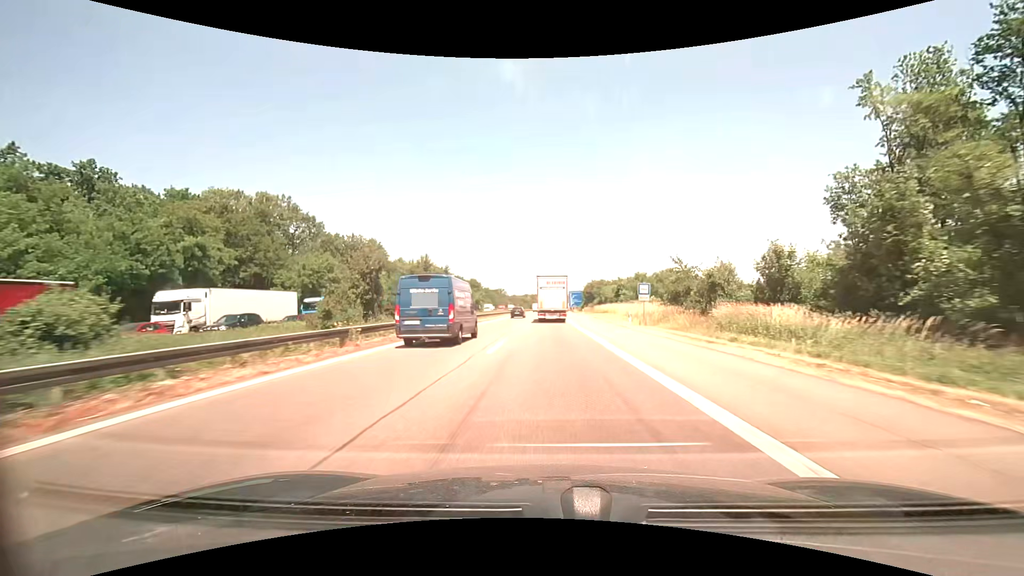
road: motorway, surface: asphalt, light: Day
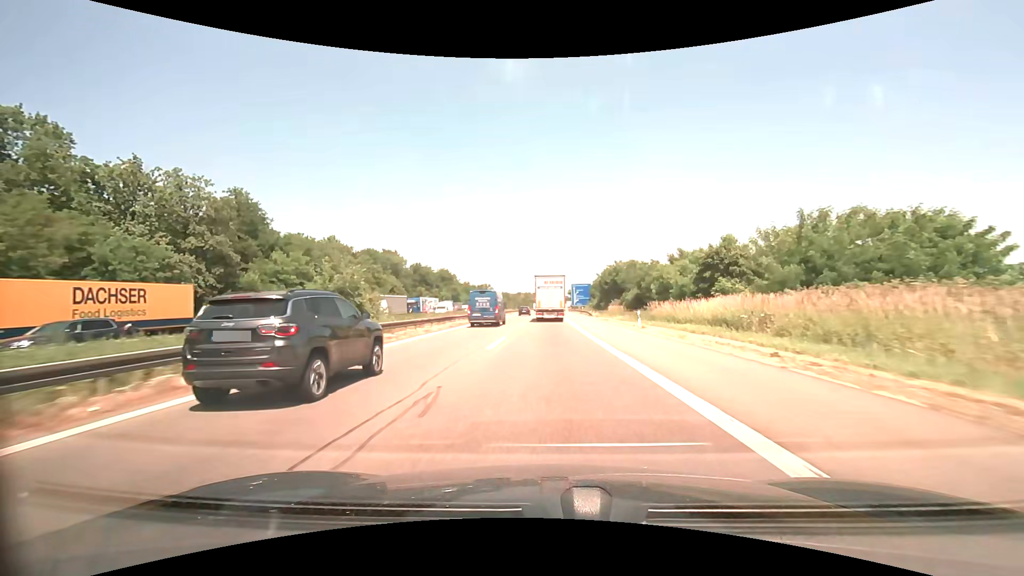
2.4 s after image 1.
(+0.4, +53.3) m; +1°
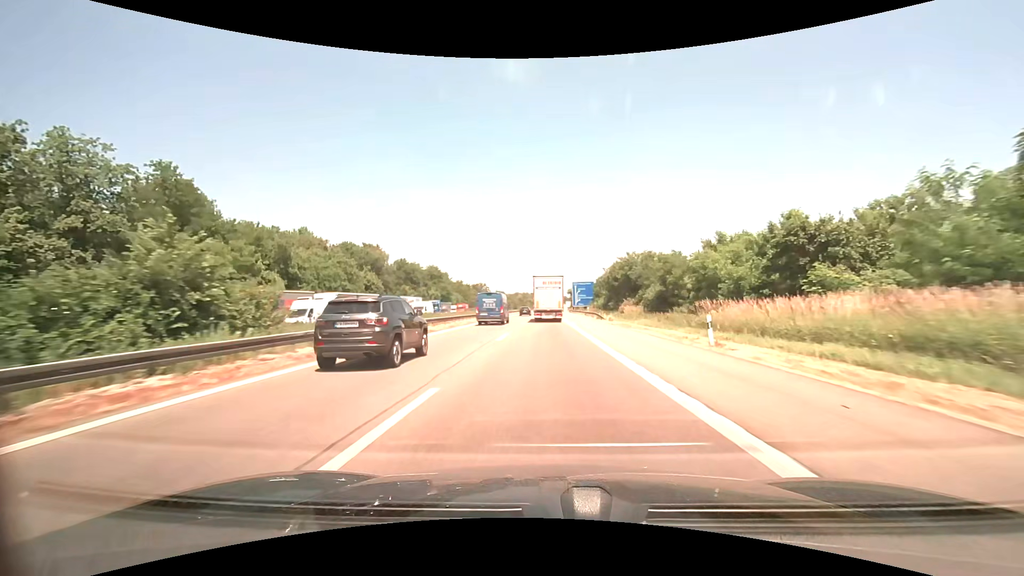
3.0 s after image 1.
(0.0, +13.6) m; 0°
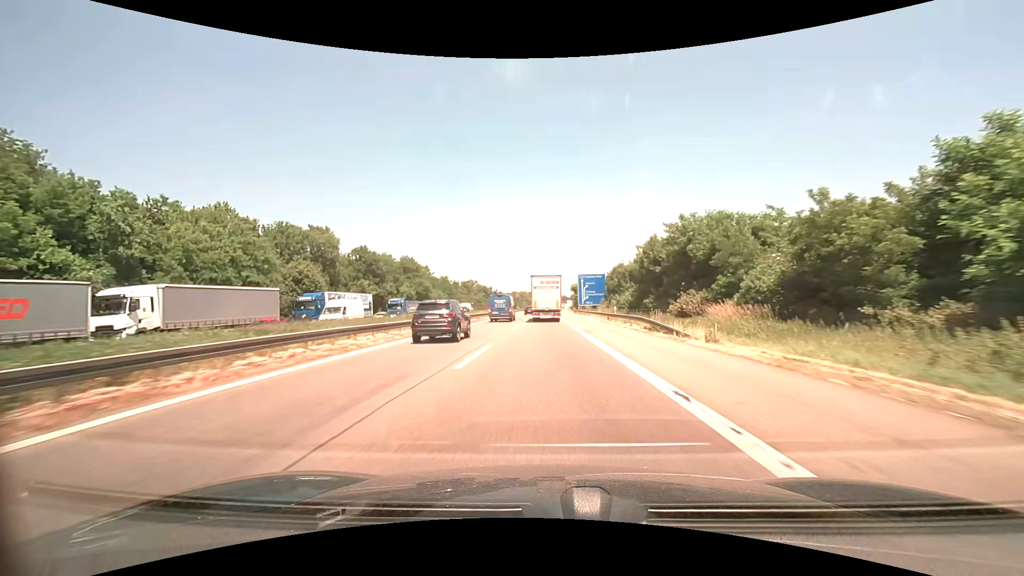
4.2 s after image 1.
(0.0, +27.3) m; 0°
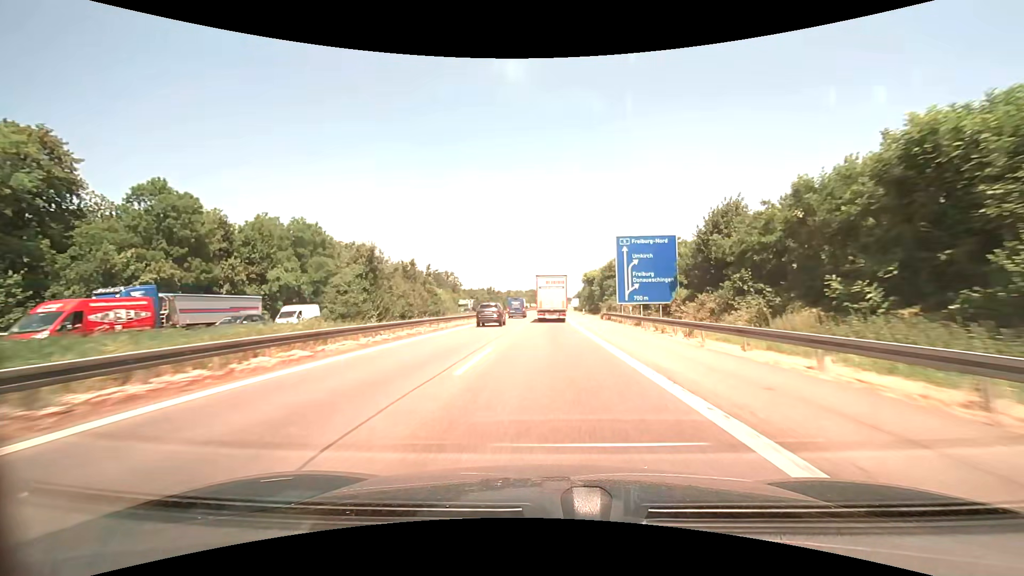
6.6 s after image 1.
(0.0, +54.5) m; 0°
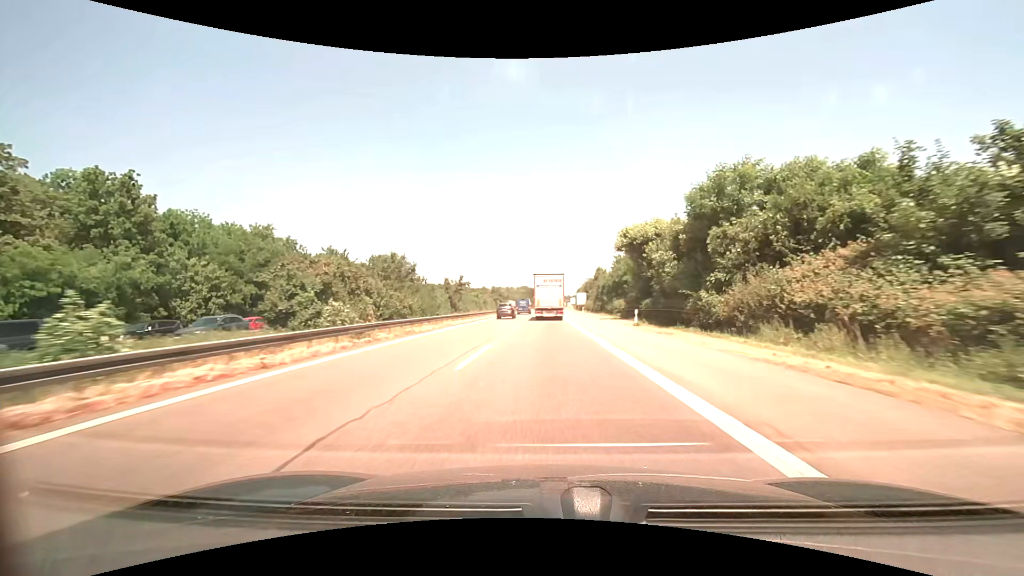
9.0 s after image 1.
(+0.3, +53.6) m; +1°
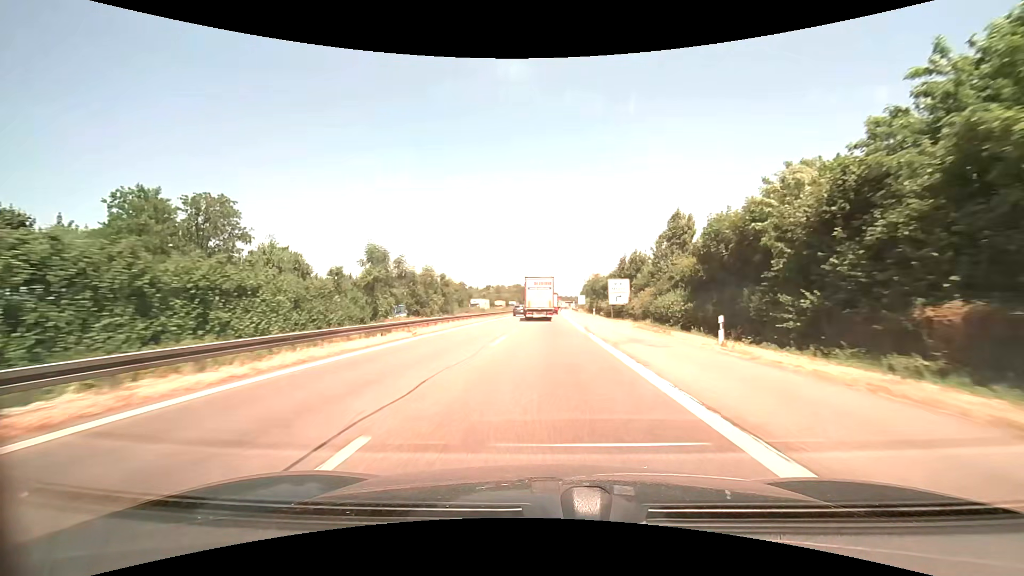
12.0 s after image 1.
(+0.1, +65.1) m; 0°
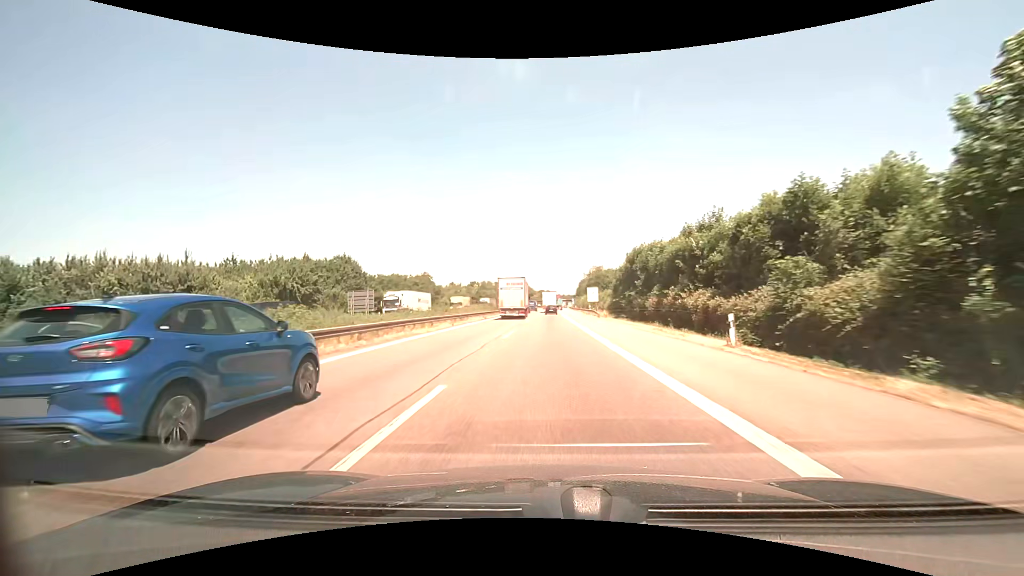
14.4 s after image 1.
(+0.3, +51.1) m; +1°
(0, +10) (0, +20) (0, +30) (0, +40) (0, +50) (0, +60) (0, +70) (0, +80) (+1, +90) (+1, +100) m
